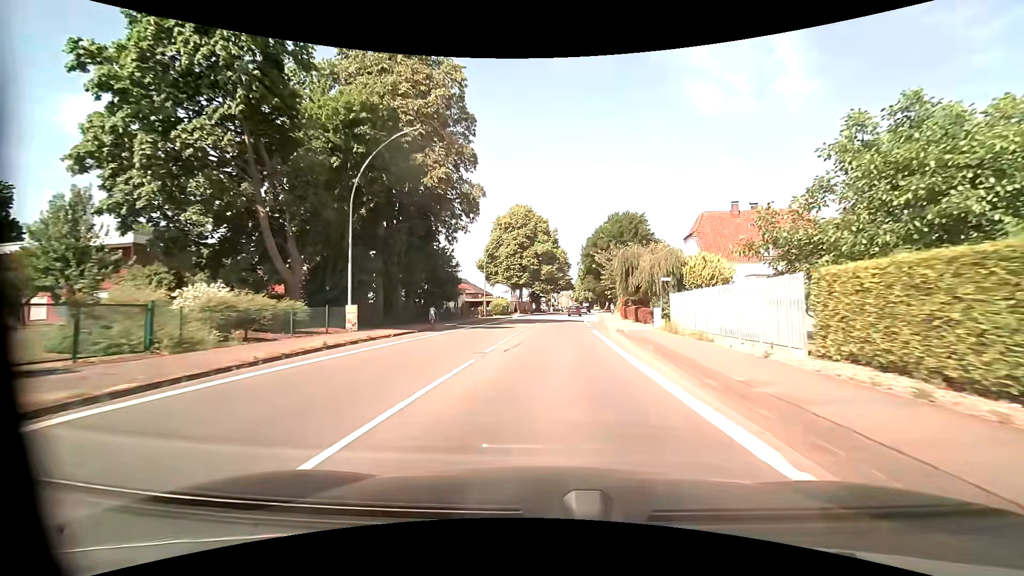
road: primary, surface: asphalt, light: Day
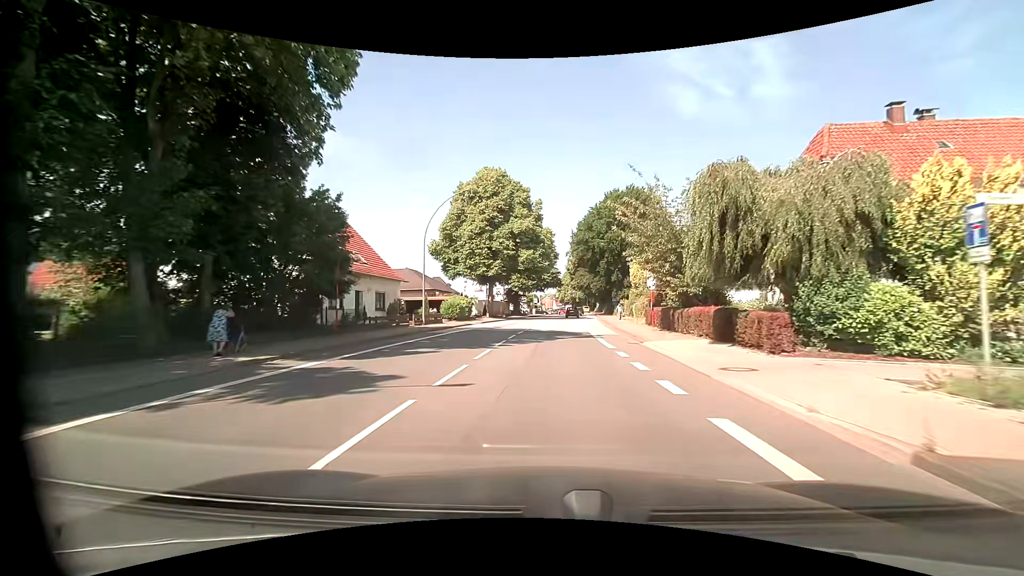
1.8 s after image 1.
(+0.4, +23.5) m; +2°
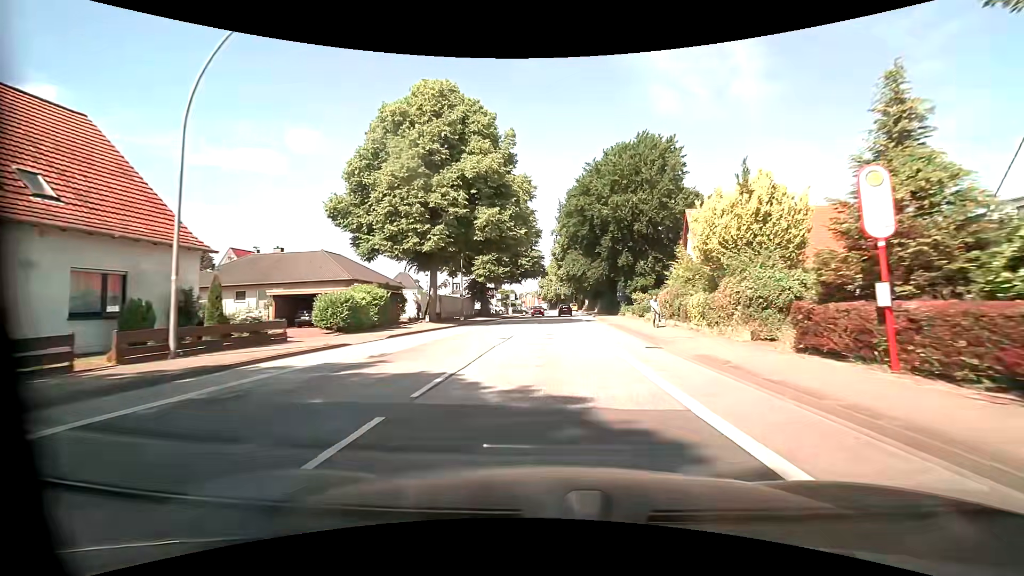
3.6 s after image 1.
(+0.4, +23.6) m; +2°
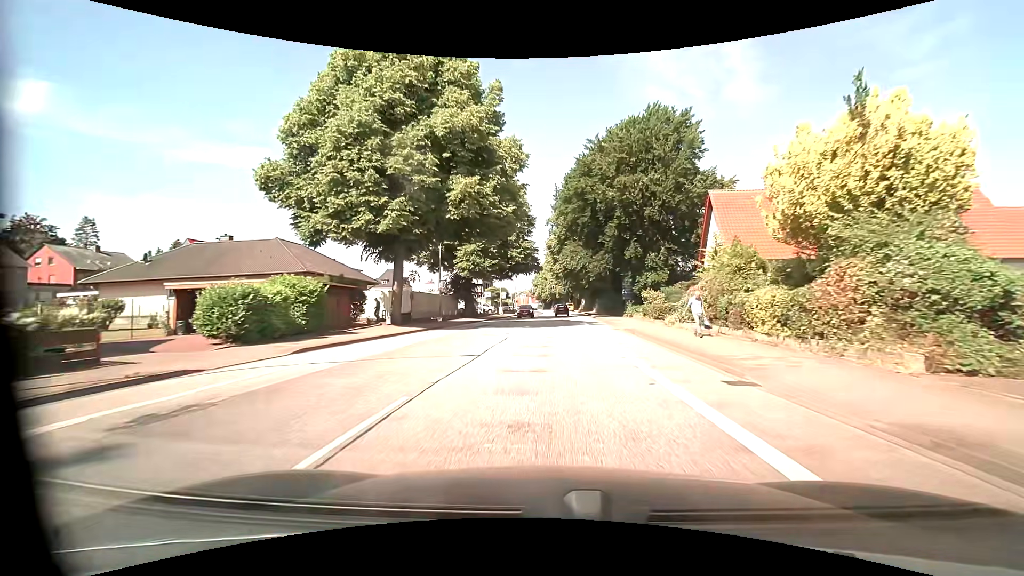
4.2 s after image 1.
(0.0, +7.9) m; 0°
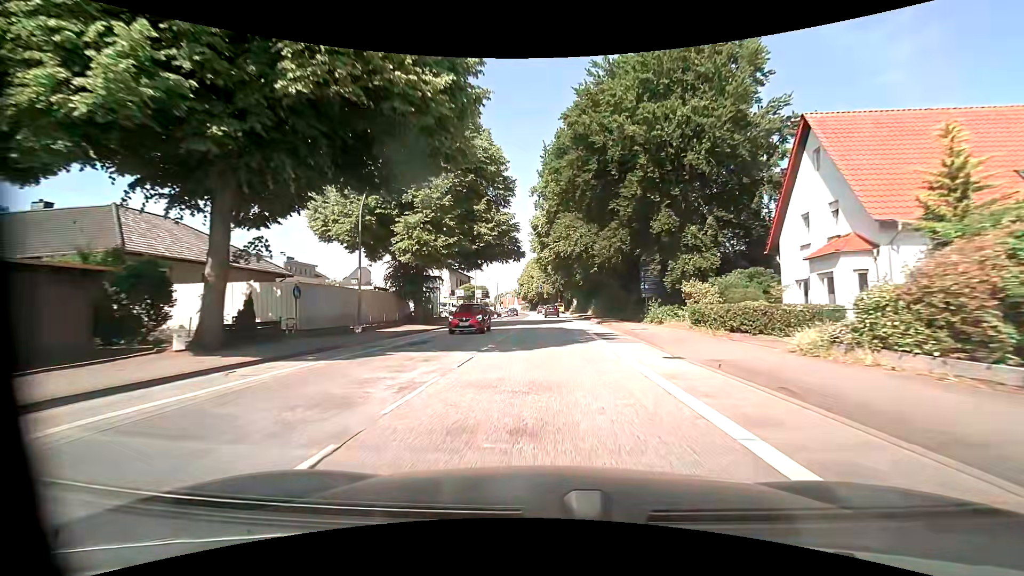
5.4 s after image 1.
(+0.4, +15.8) m; +2°
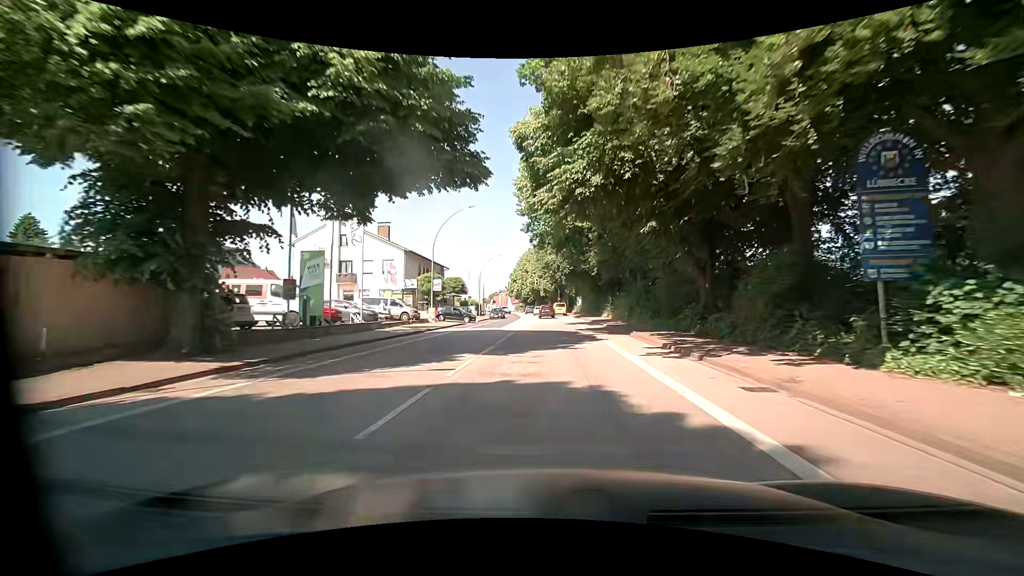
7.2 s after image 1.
(+0.2, +23.7) m; 0°
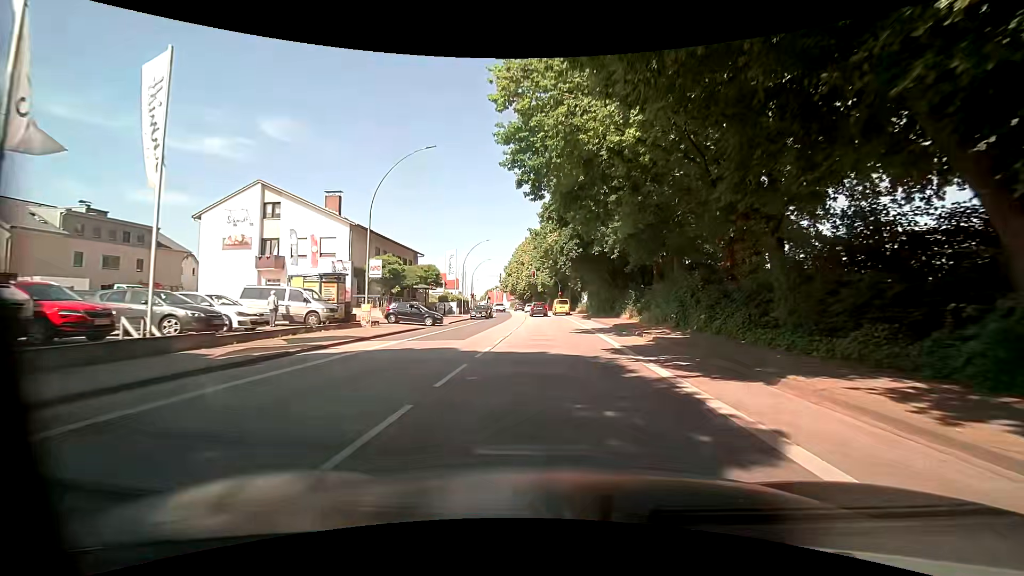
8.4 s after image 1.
(+0.1, +14.8) m; 0°
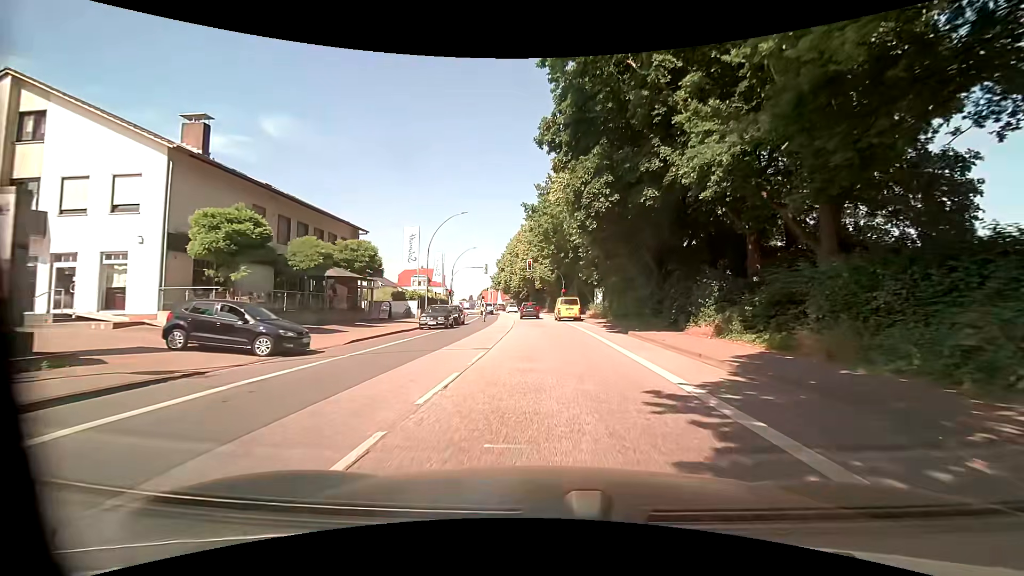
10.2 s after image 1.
(+0.1, +19.0) m; +1°
(0, +10) (0, +20) (-1, +30) (-1, +40) (-2, +50) (-3, +60) (-4, +70) (-5, +80) (-7, +90) (-9, +99) m
